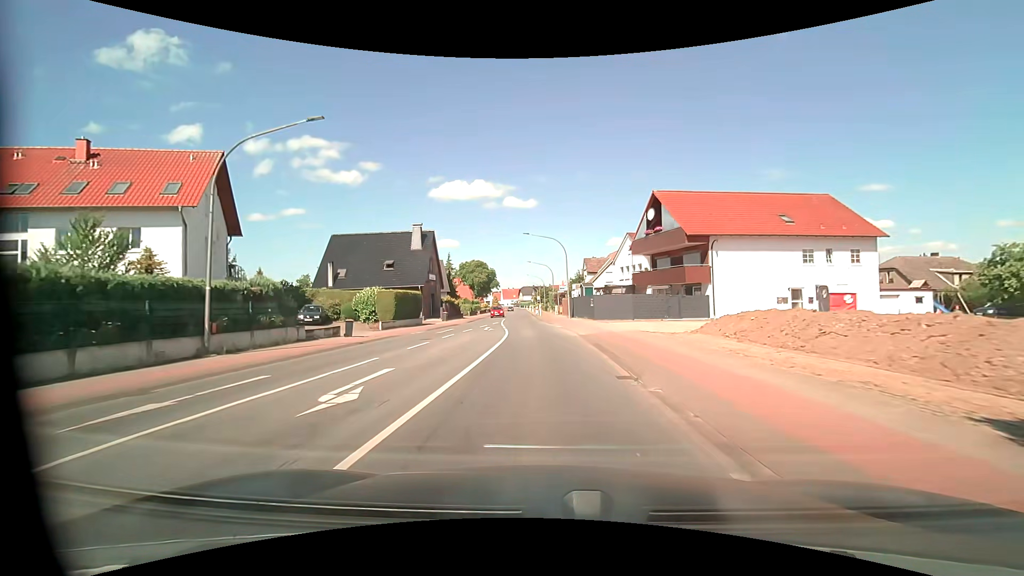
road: primary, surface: asphalt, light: Day
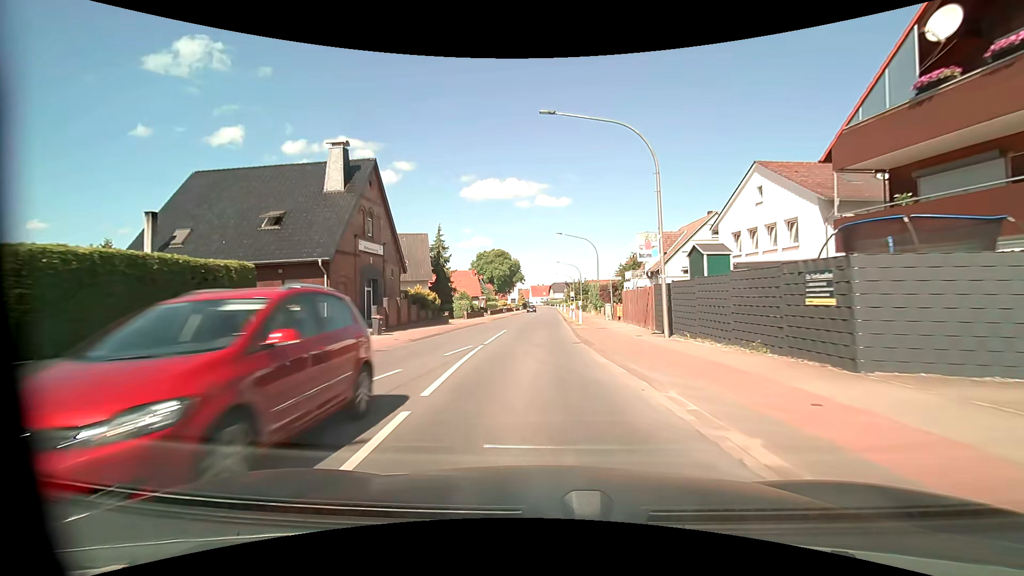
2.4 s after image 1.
(-0.6, +27.9) m; -4°
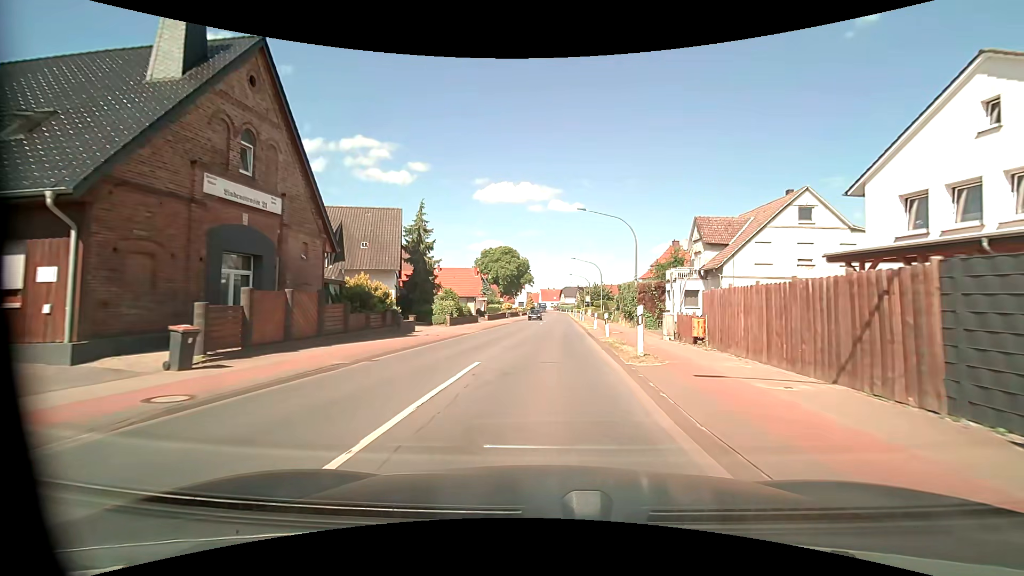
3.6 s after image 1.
(-0.1, +13.8) m; -1°
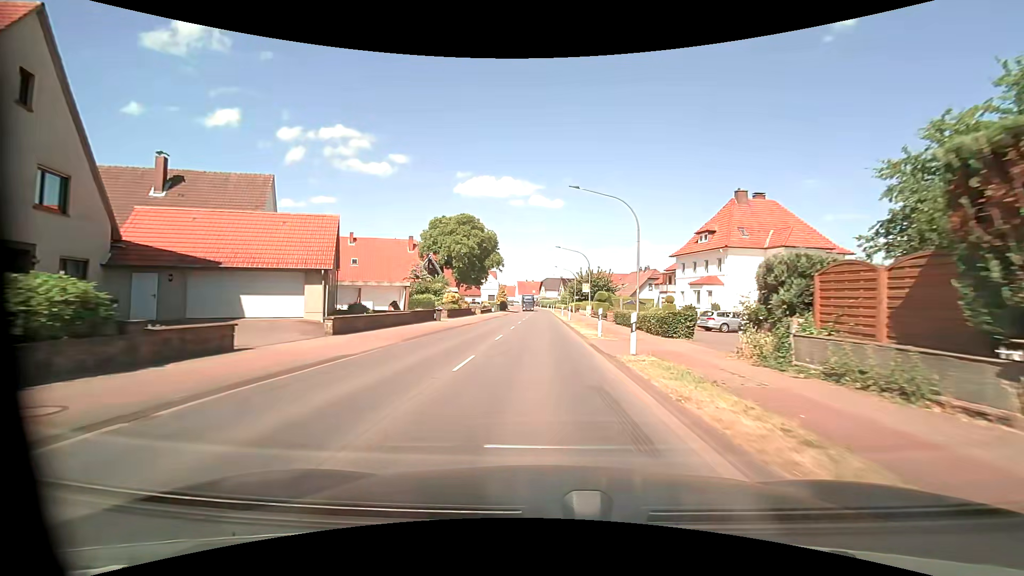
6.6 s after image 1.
(+1.1, +36.4) m; +3°
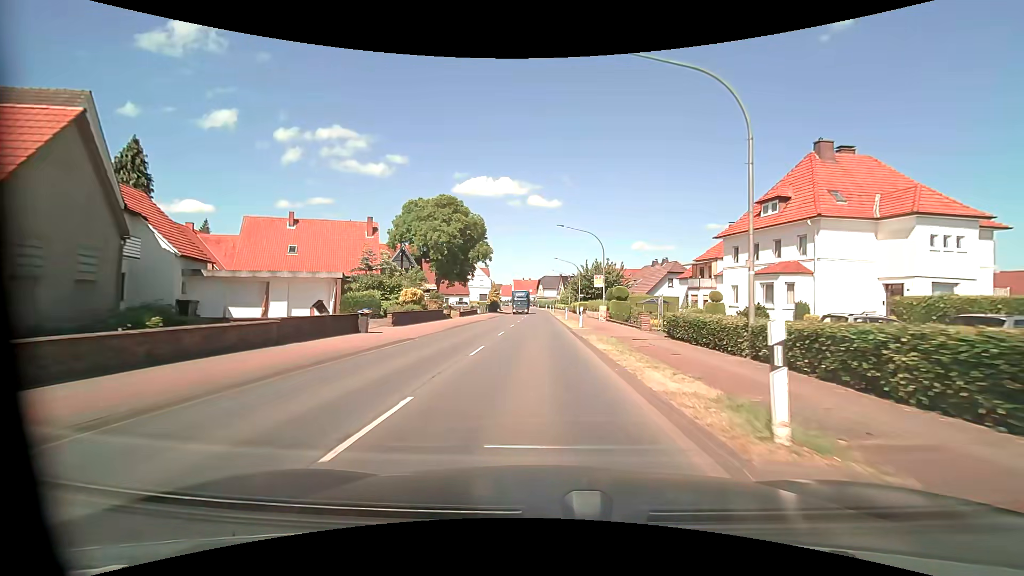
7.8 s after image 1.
(+0.1, +14.9) m; 0°
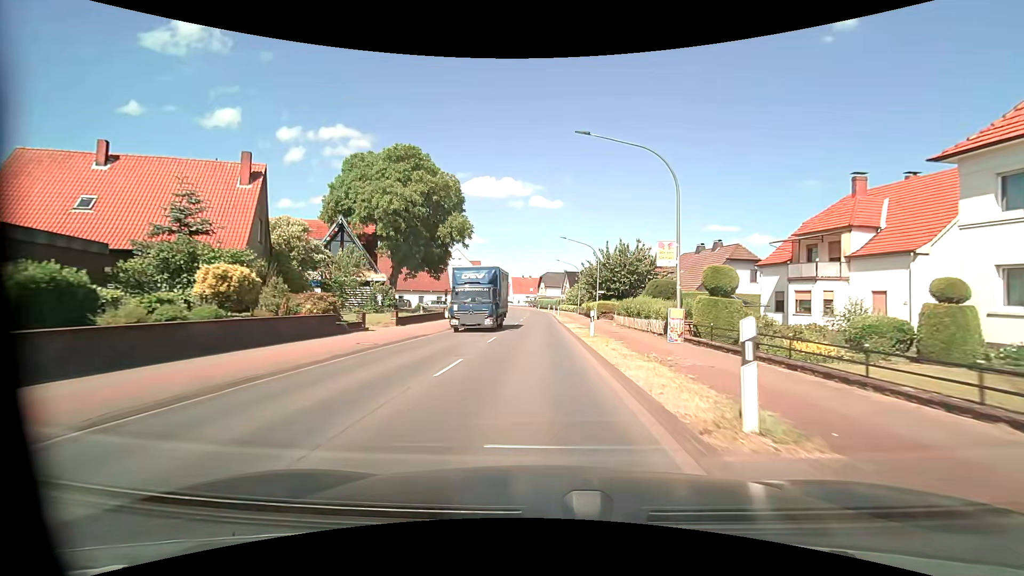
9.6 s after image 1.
(0.0, +21.9) m; 0°
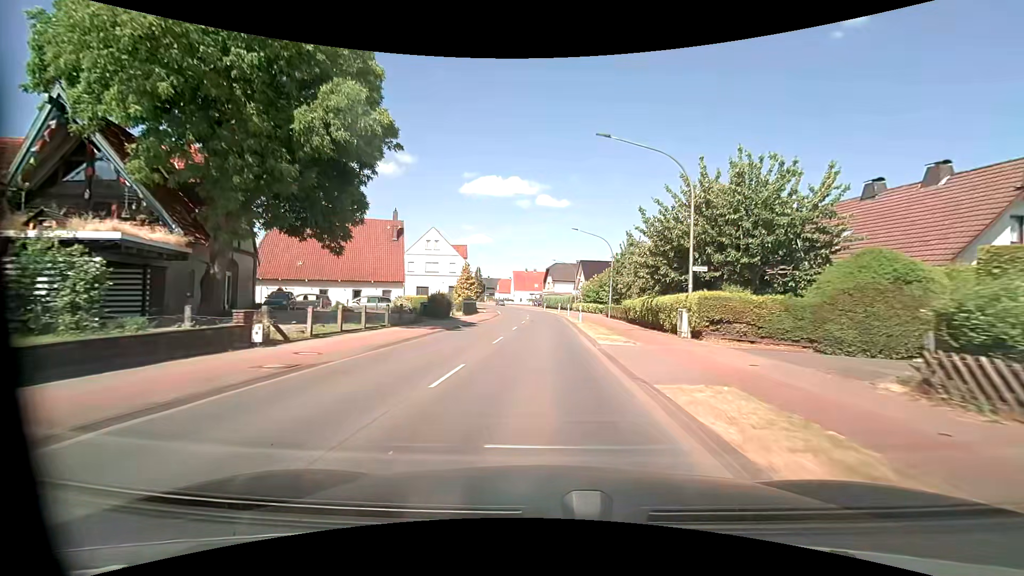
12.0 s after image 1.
(-0.1, +28.6) m; 0°
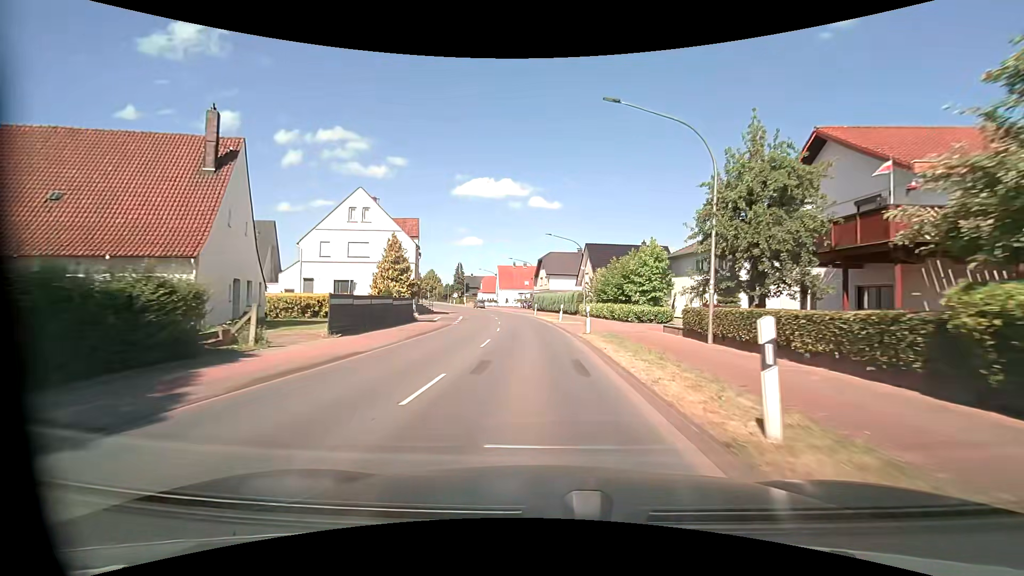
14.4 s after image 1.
(+0.1, +28.4) m; 0°
(0, +10) (0, +20) (-1, +30) (-2, +40) (-3, +50) (-5, +60) (-7, +69) (-9, +79) (-12, +89) (-15, +98) m
